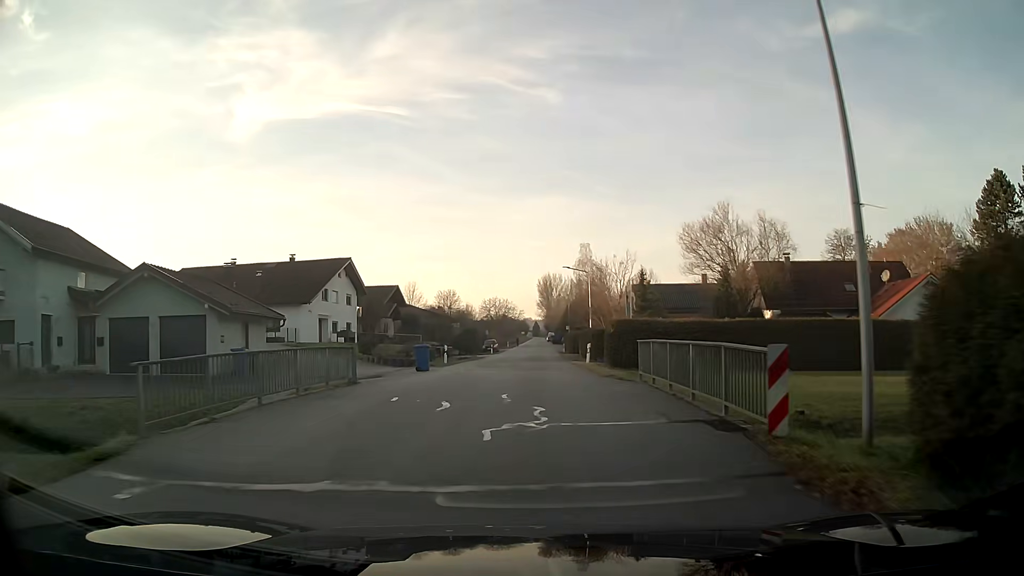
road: tertiary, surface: asphalt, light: Day
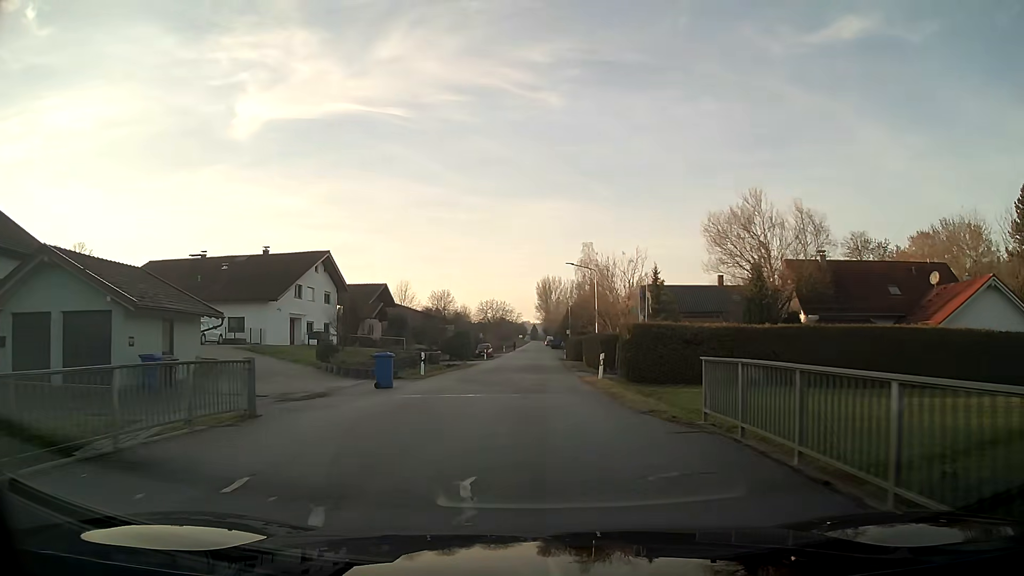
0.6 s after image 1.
(0.0, +6.9) m; 0°
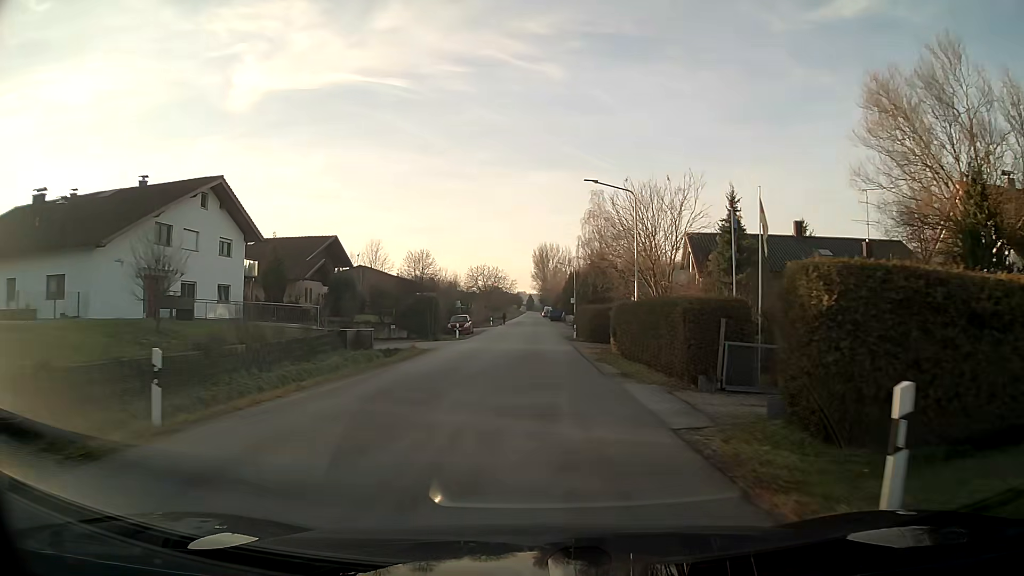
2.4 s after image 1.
(+0.1, +20.8) m; +1°
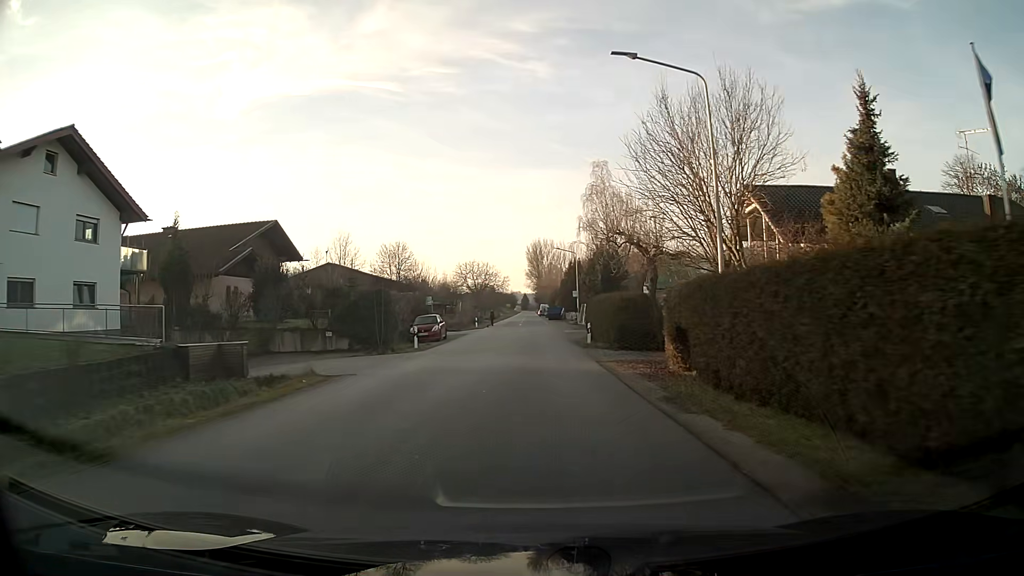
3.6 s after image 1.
(0.0, +14.3) m; 0°
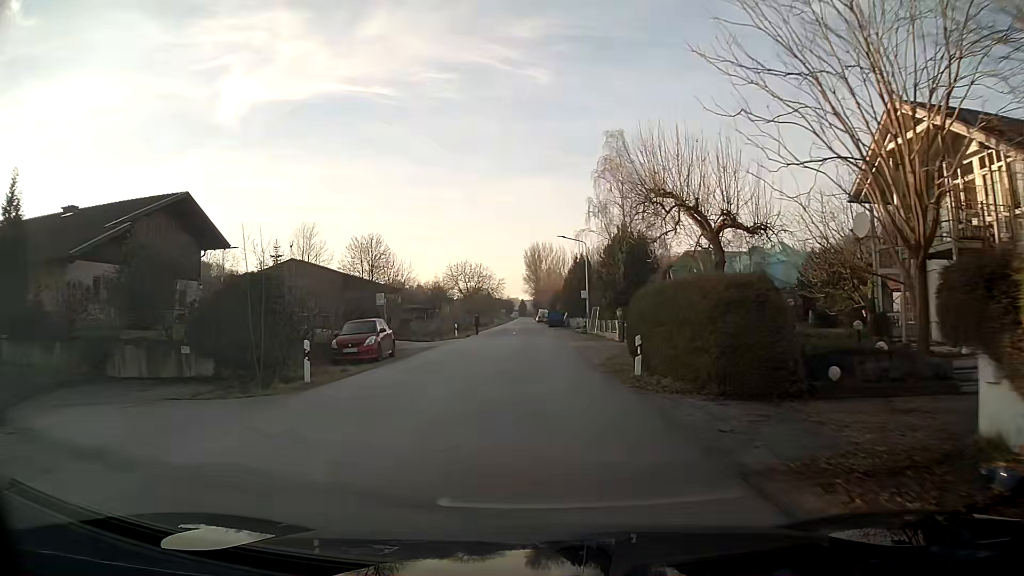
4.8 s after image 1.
(0.0, +14.5) m; 0°
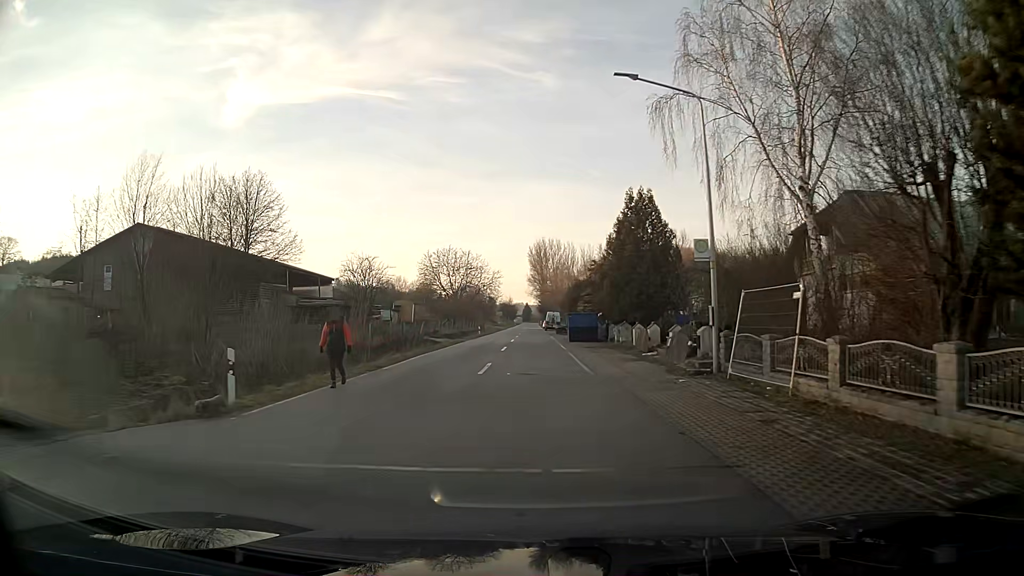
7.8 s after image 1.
(-0.2, +36.2) m; -1°
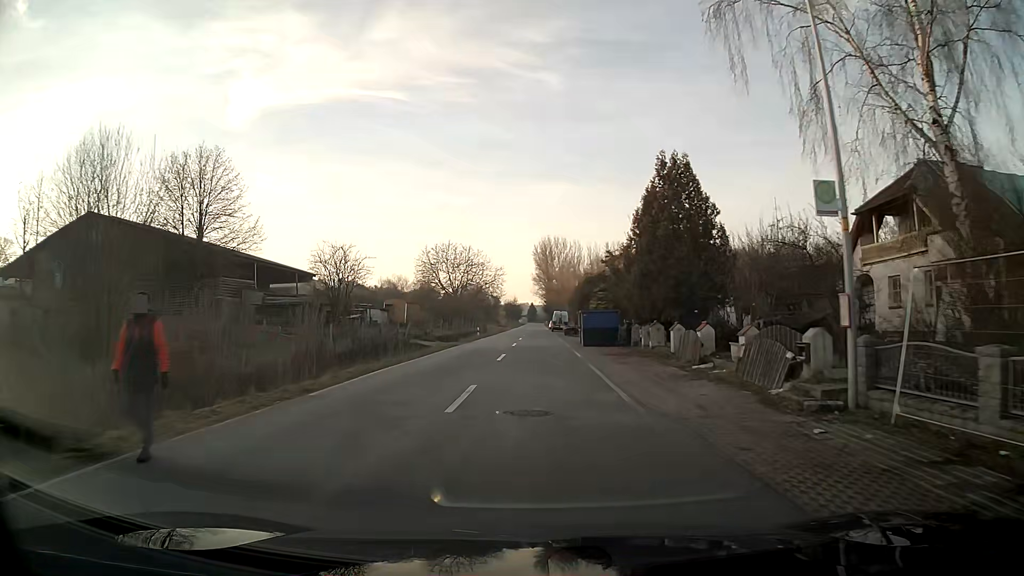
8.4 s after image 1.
(0.0, +7.2) m; 0°
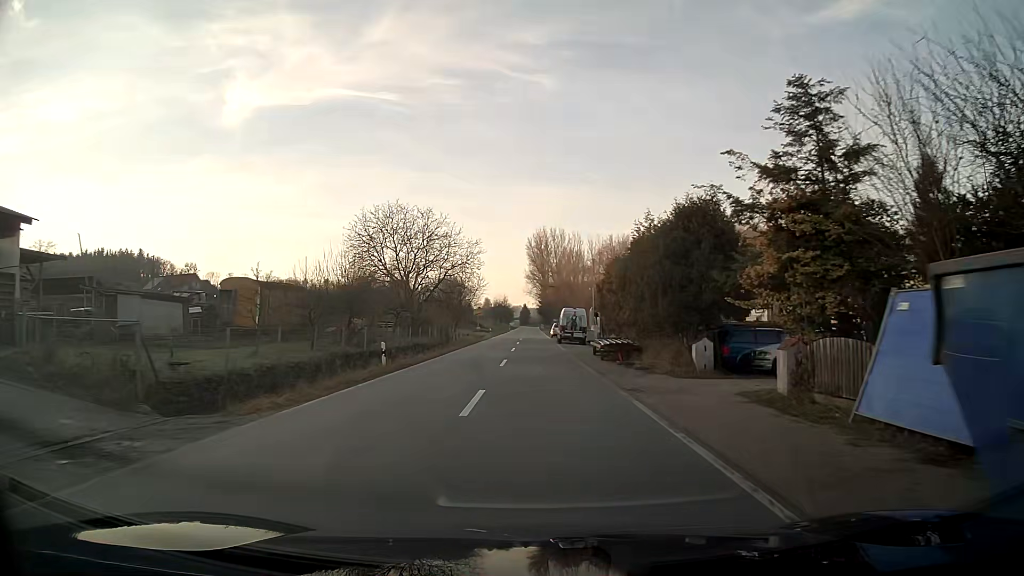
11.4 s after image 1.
(+0.1, +36.1) m; +1°
(0, +10) (0, +20) (0, +30) (0, +40) (0, +50) (0, +60) (0, +70) (0, +80) (0, +90) (0, +100) m
